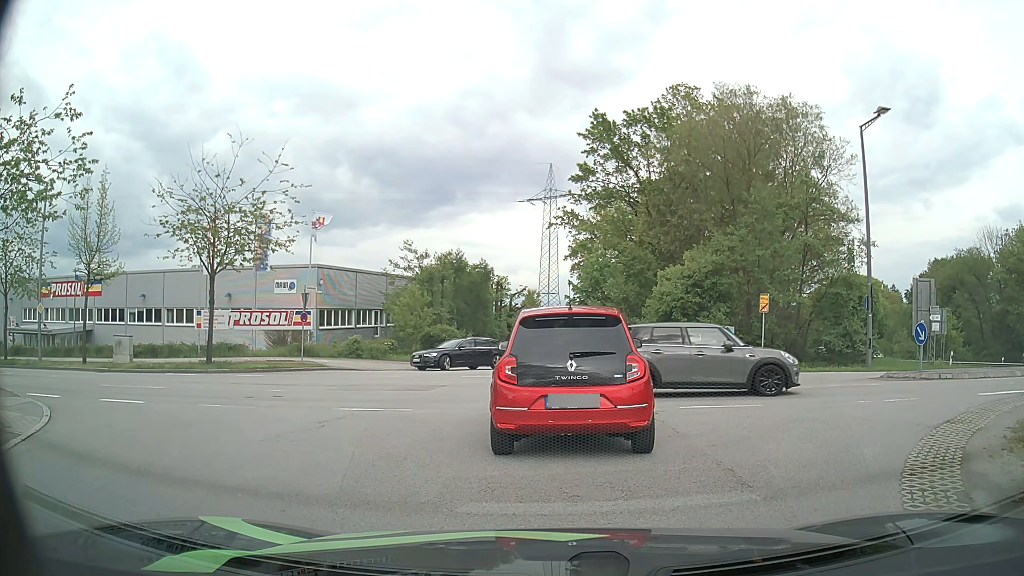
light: Day
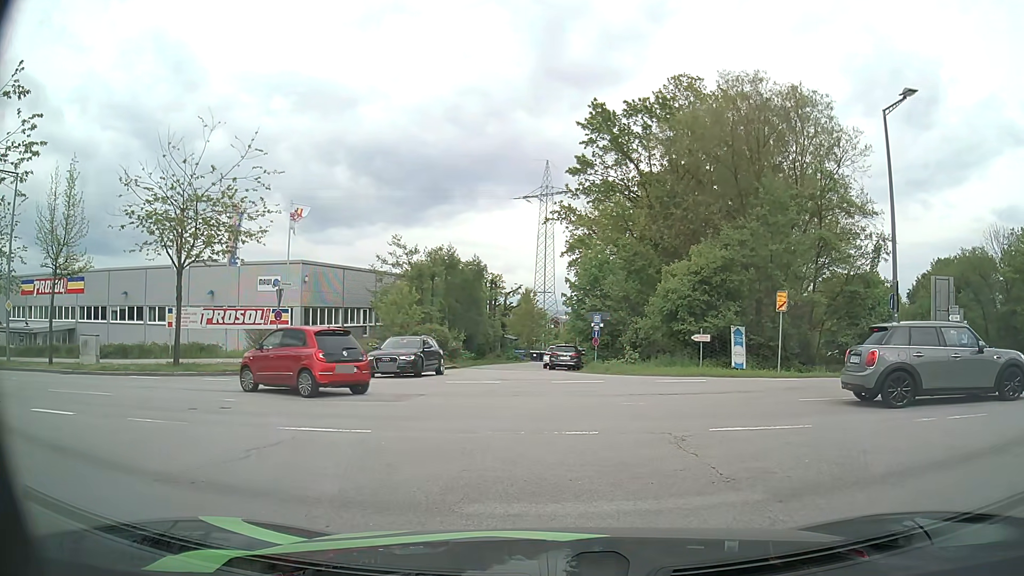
(0.0, +2.4) m; +2°
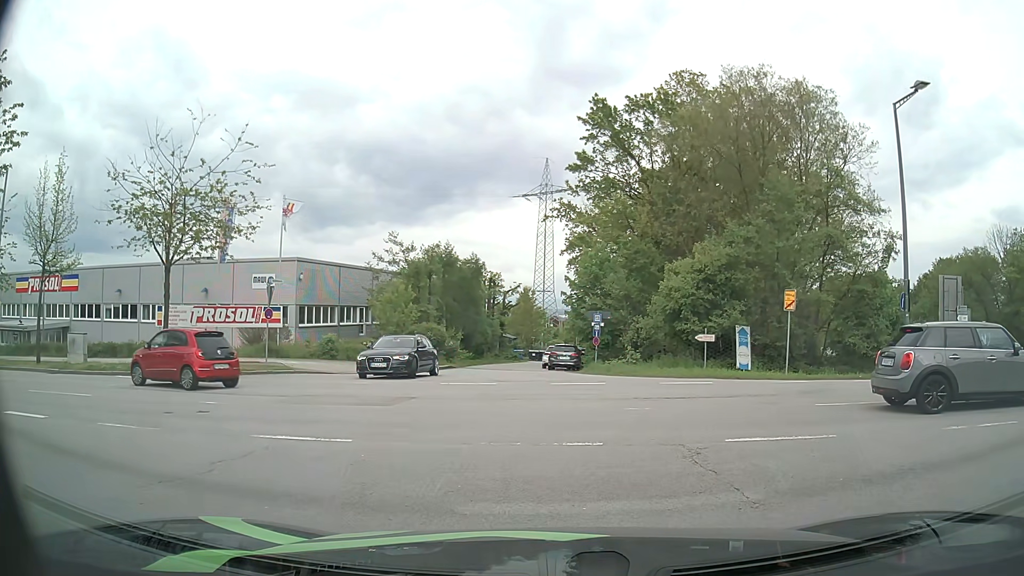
(0.0, +0.9) m; -1°
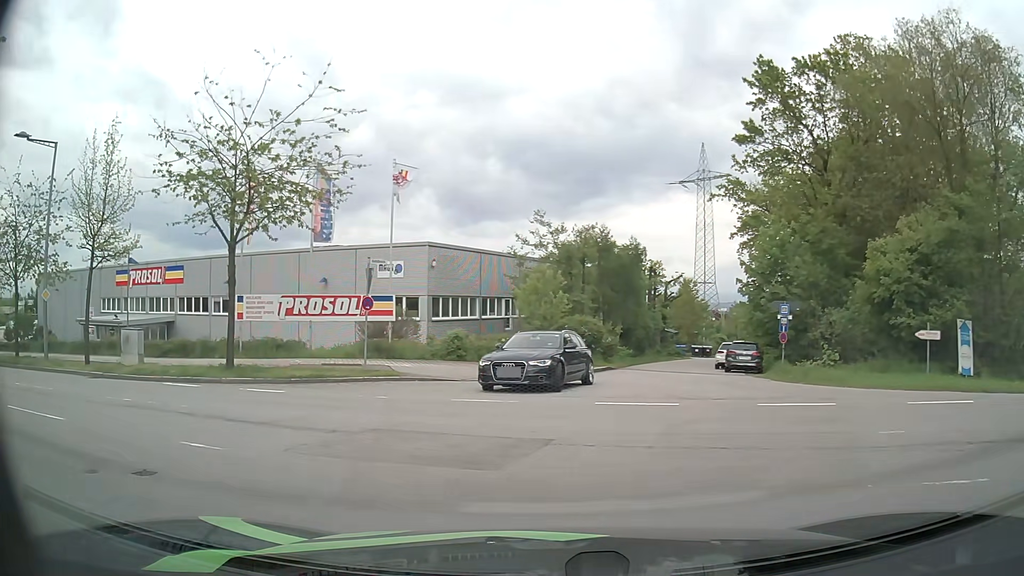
(-0.4, +6.2) m; -11°
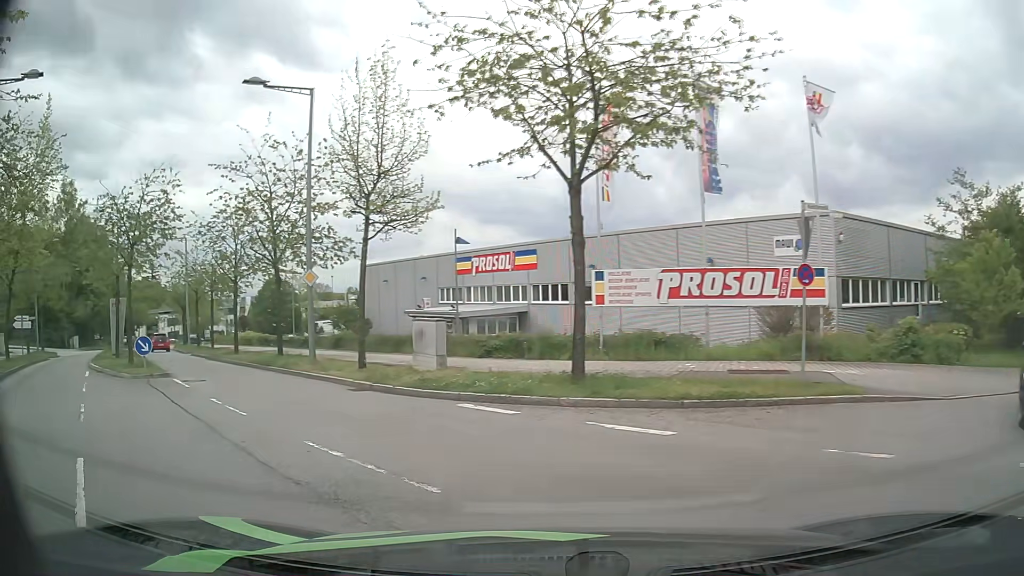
(-2.2, +7.4) m; -31°
(-3, +9) (-9, +18) (-15, +25) (-21, +33) (-28, +41) (-34, +49) (-40, +56) (-46, +65) (-51, +73) (-53, +83) m
